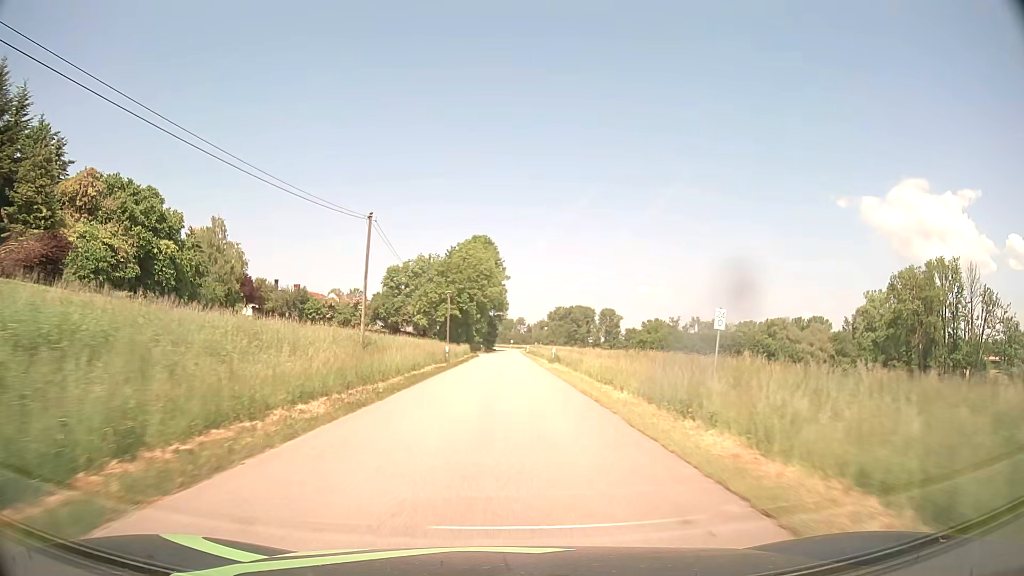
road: tertiary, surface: asphalt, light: Day
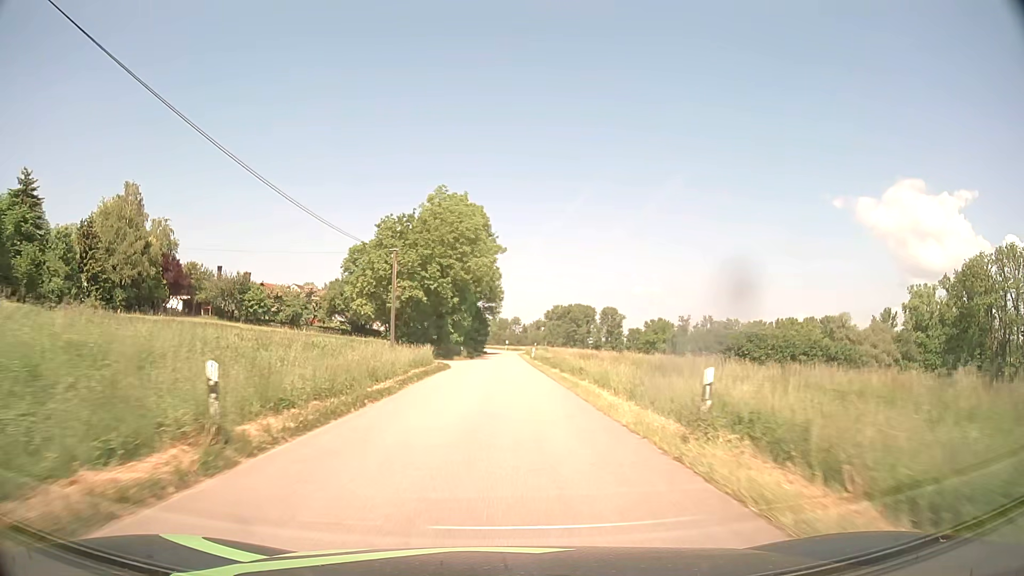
(+0.2, +32.2) m; +1°
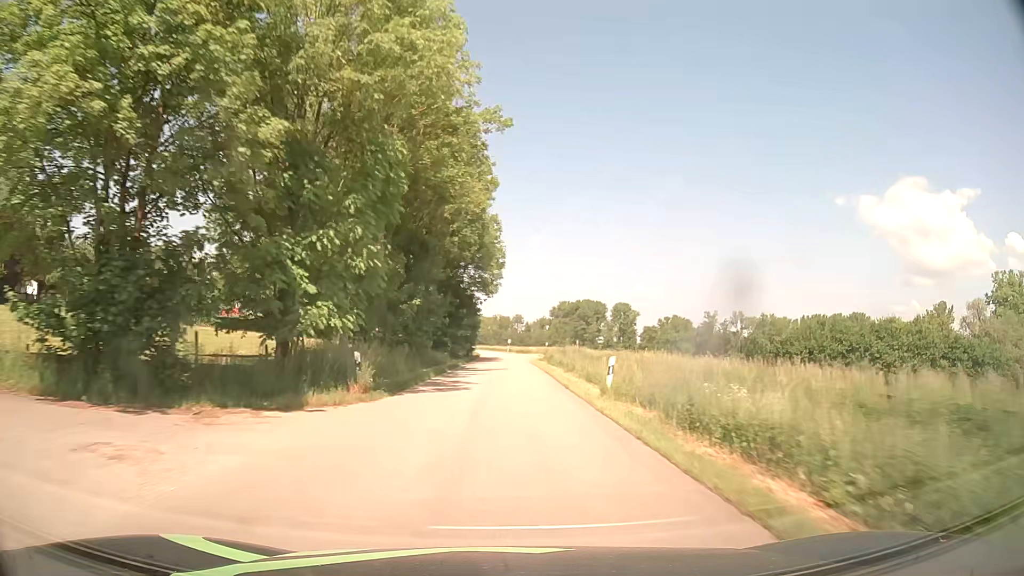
(-0.1, +43.0) m; 0°
(0, +10) (0, +20) (0, +30) (0, +40) (0, +50) (0, +60) (0, +70) (0, +80) (0, +90) (-1, +100) m
